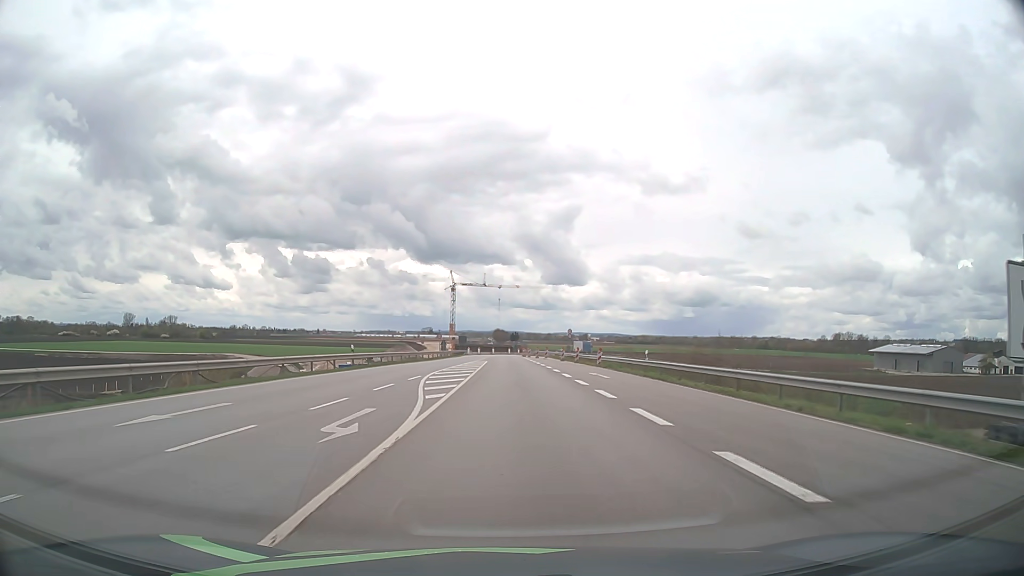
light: Day
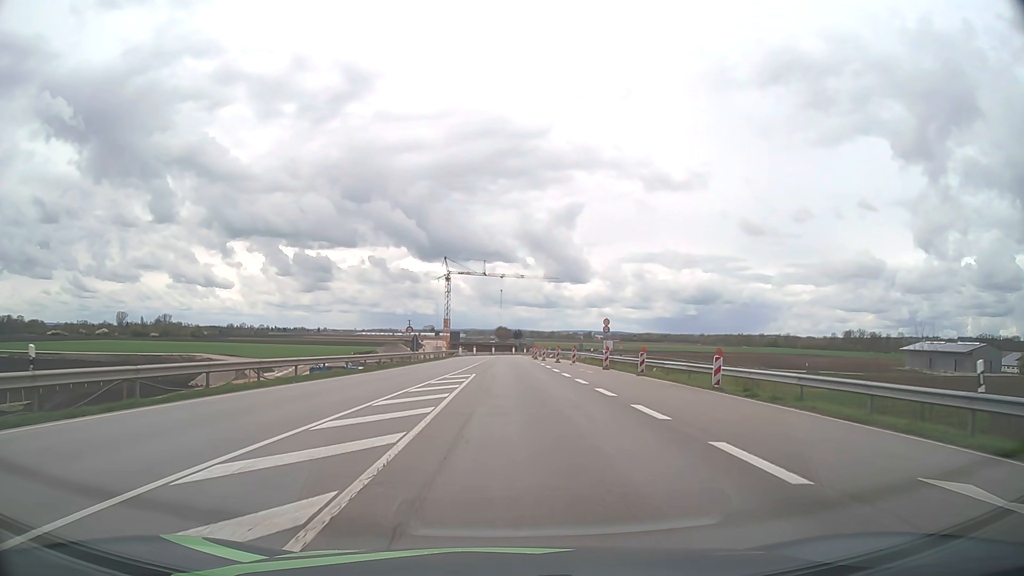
(0.0, +29.3) m; 0°
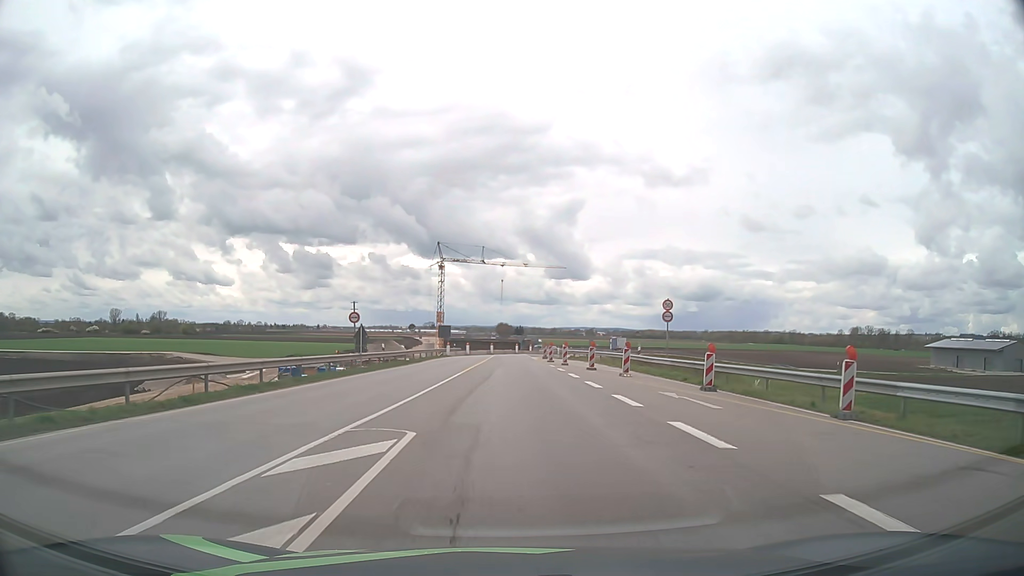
(0.0, +21.6) m; 0°
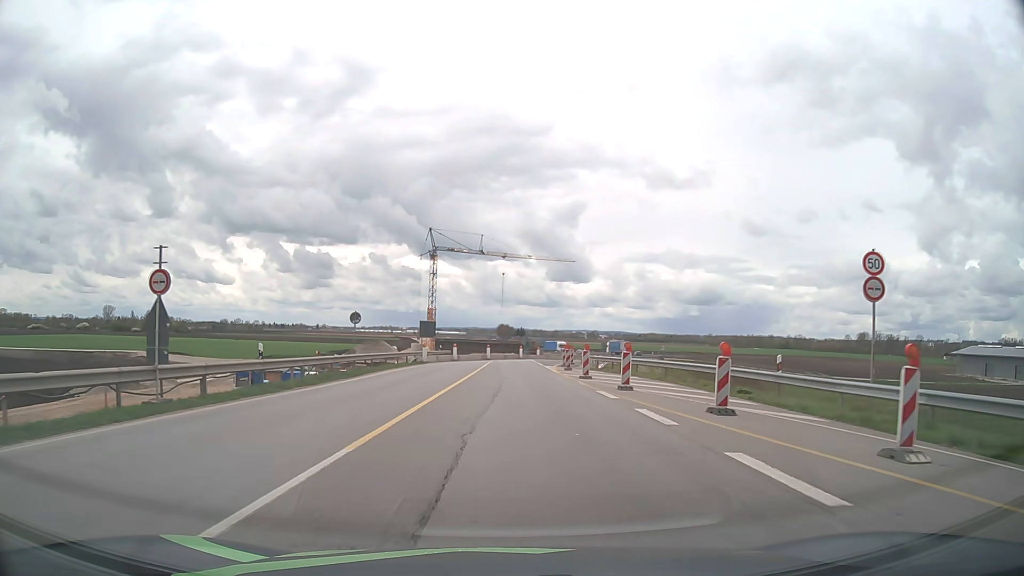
(0.0, +21.3) m; 0°
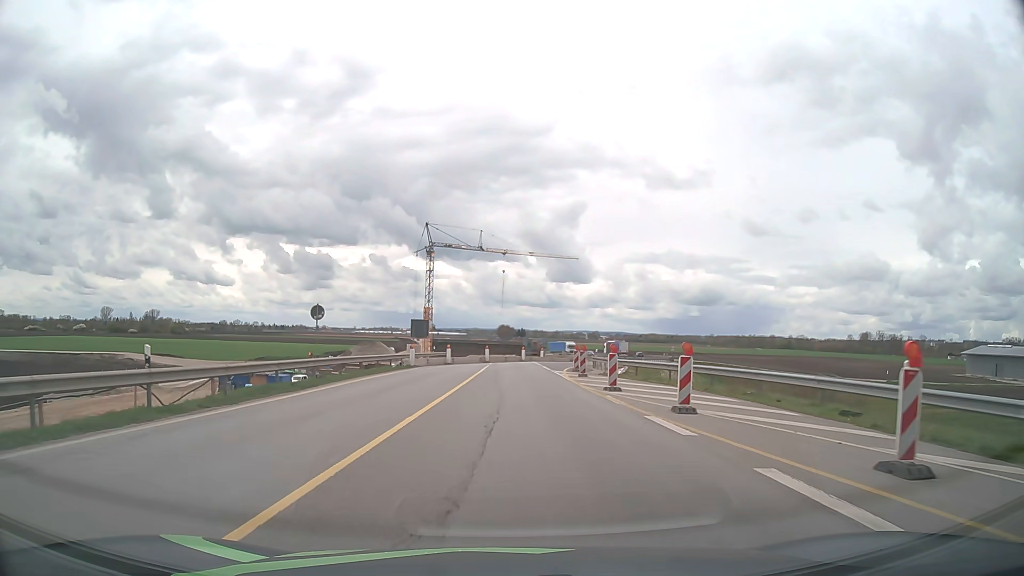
(0.0, +7.1) m; 0°
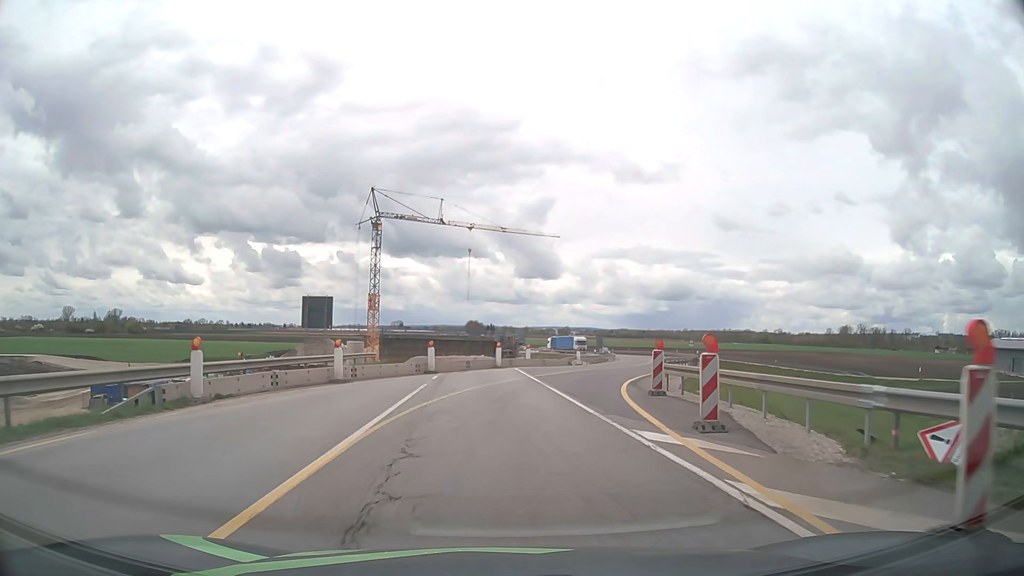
(+0.4, +28.2) m; +2°
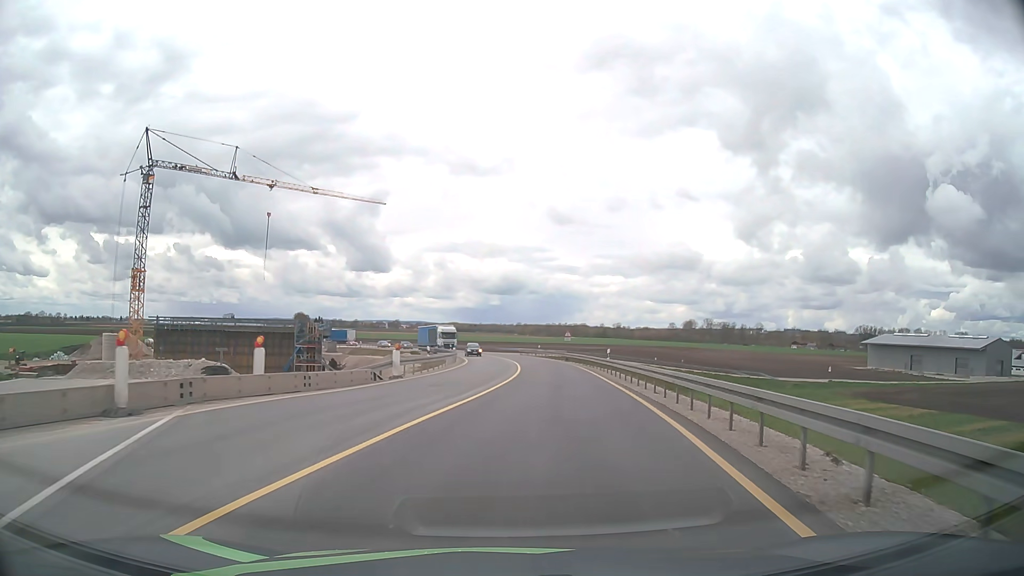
(+3.3, +27.7) m; +15°
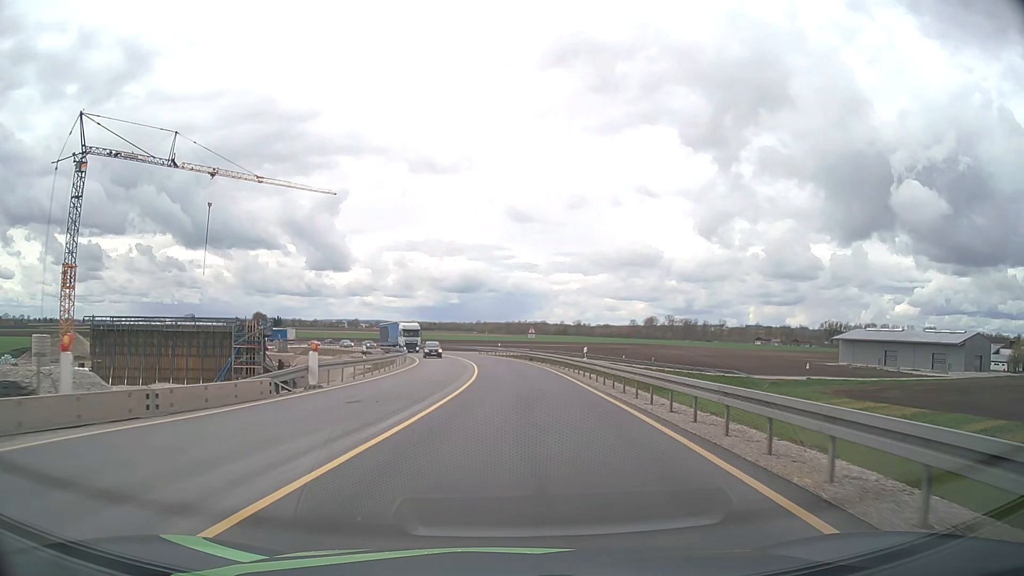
(+0.2, +7.0) m; +3°
(0, +10) (0, +20) (0, +30) (0, +40) (-1, +50) (-2, +60) (-3, +70) (-6, +80) (-8, +89) (-11, +99) m
